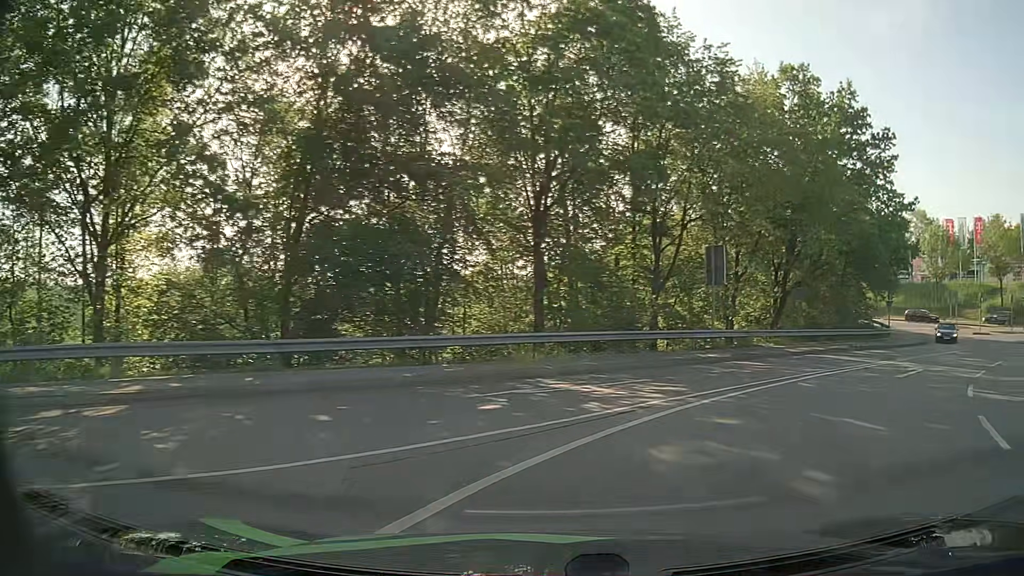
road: primary_link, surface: asphalt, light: Day
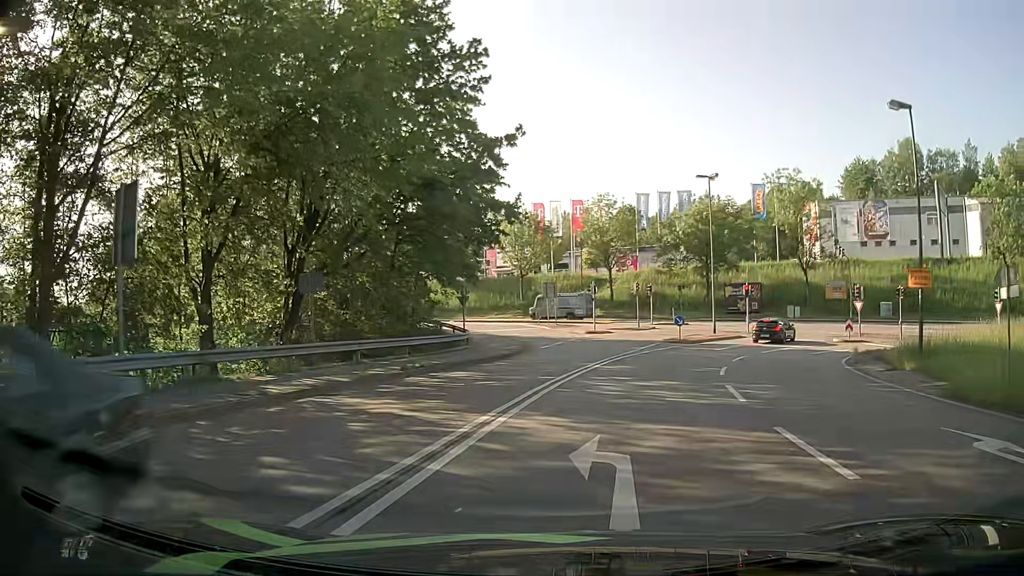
(+5.4, +13.5) m; +37°
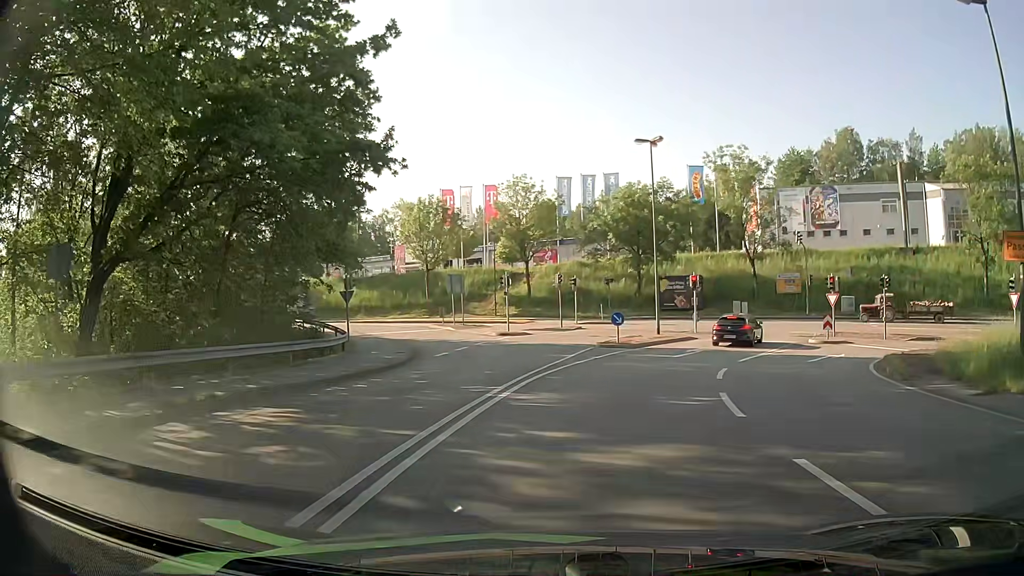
(+0.6, +8.6) m; +6°
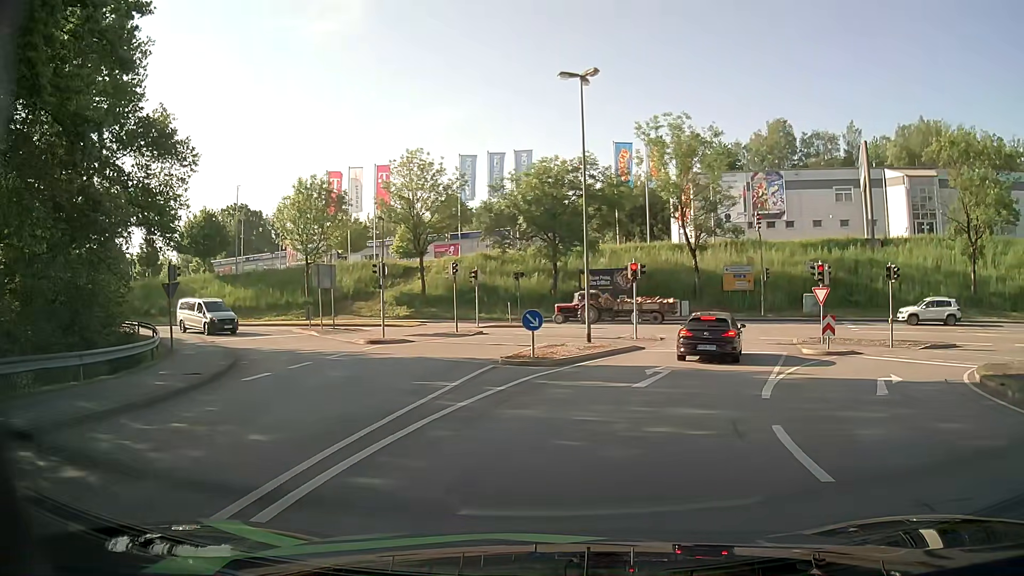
(+0.7, +10.1) m; +8°
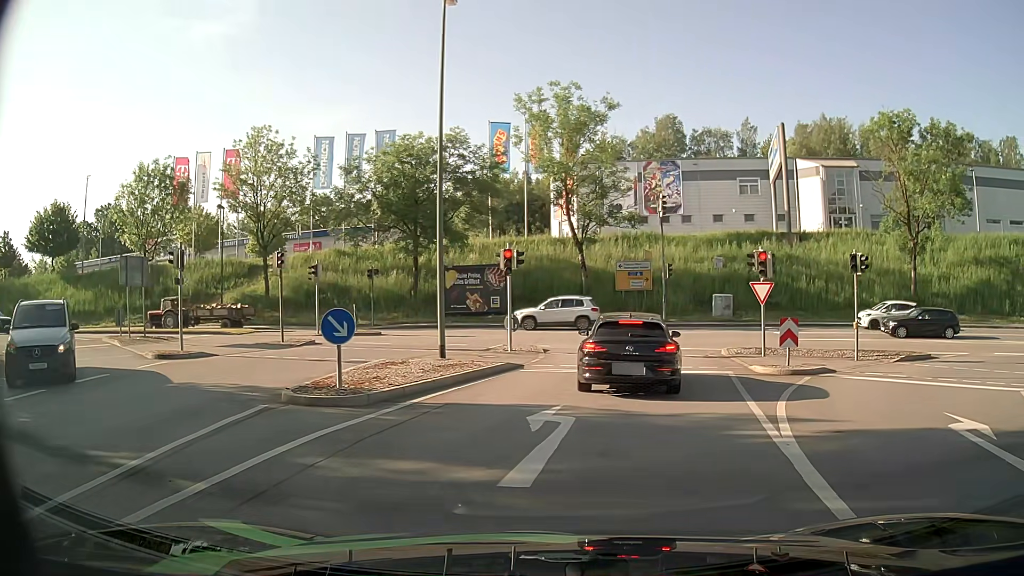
(+0.6, +7.4) m; +11°
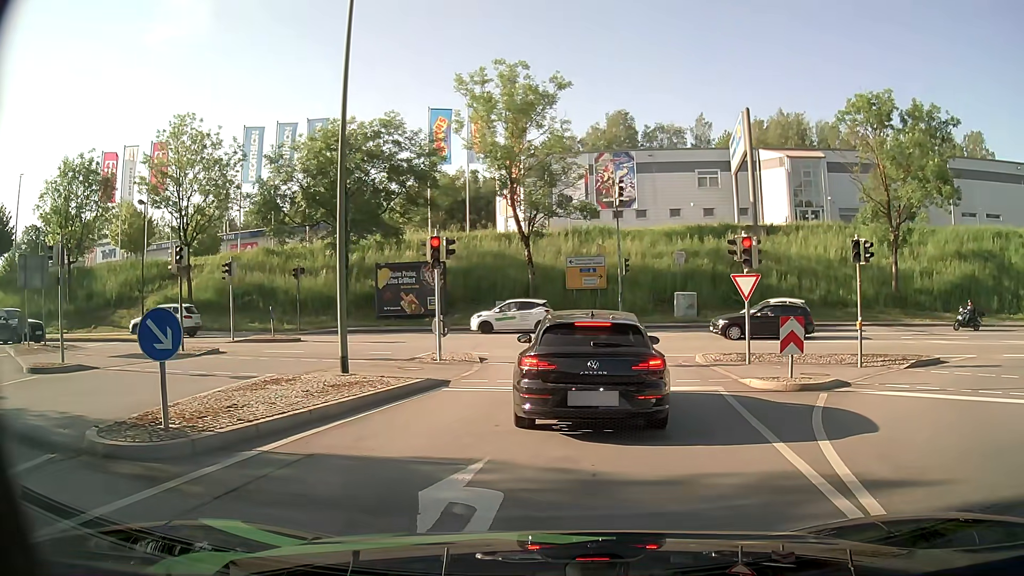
(+0.1, +3.9) m; +3°
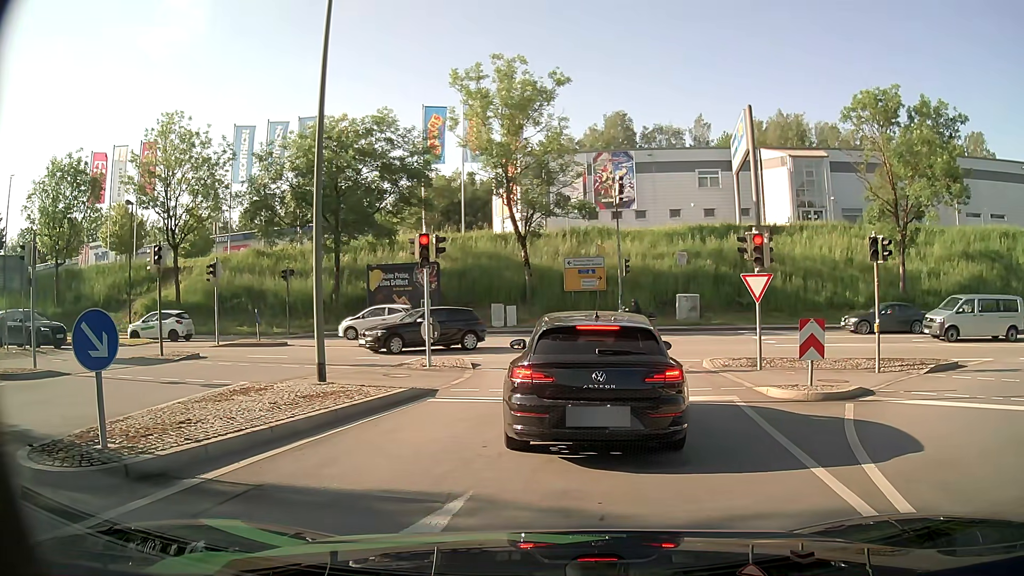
(0.0, +1.2) m; 0°
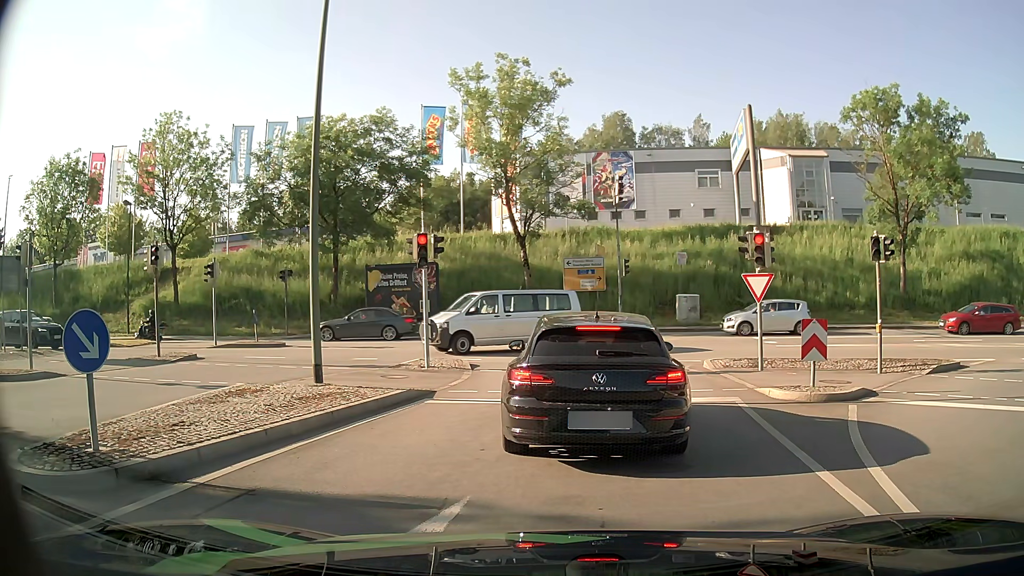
(0.0, +0.2) m; 0°
